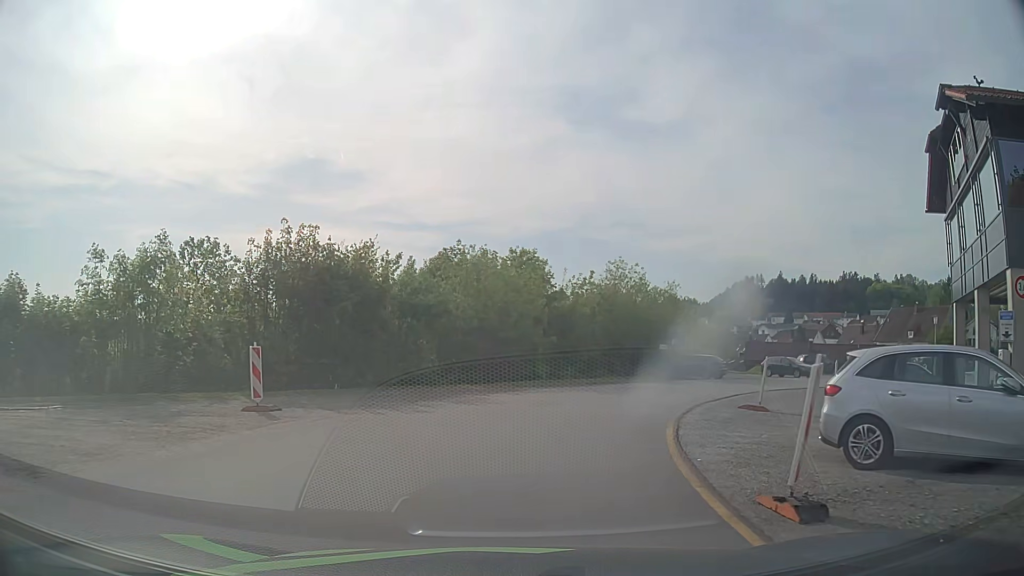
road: unclassified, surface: asphalt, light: Day
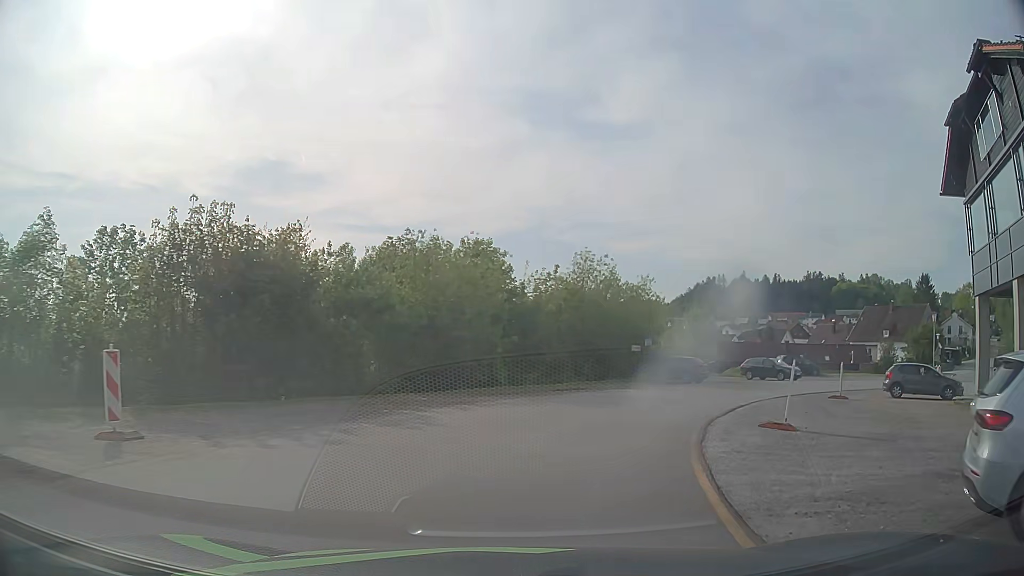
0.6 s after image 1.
(+0.1, +4.1) m; +4°
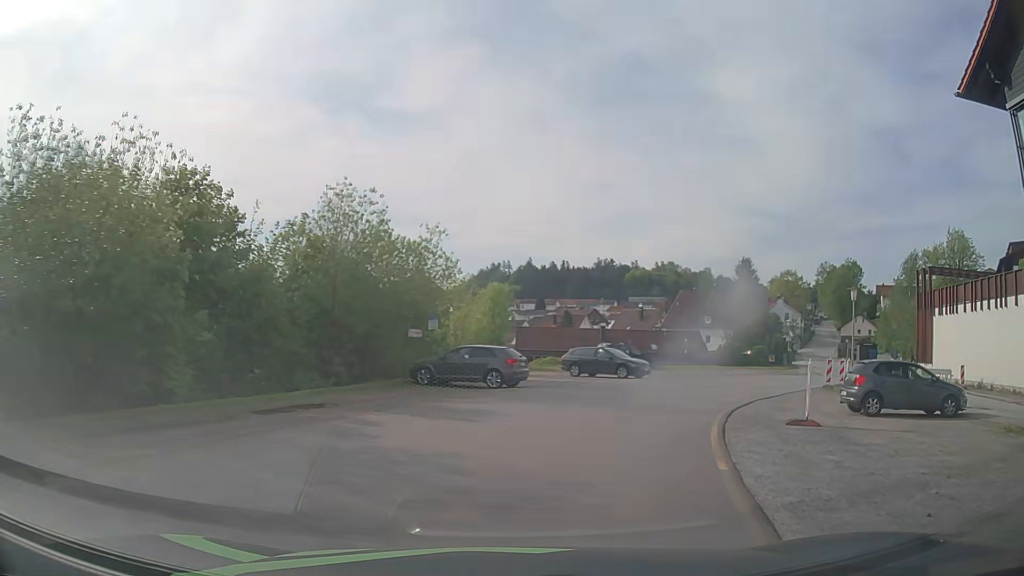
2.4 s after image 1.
(+1.8, +12.6) m; +18°
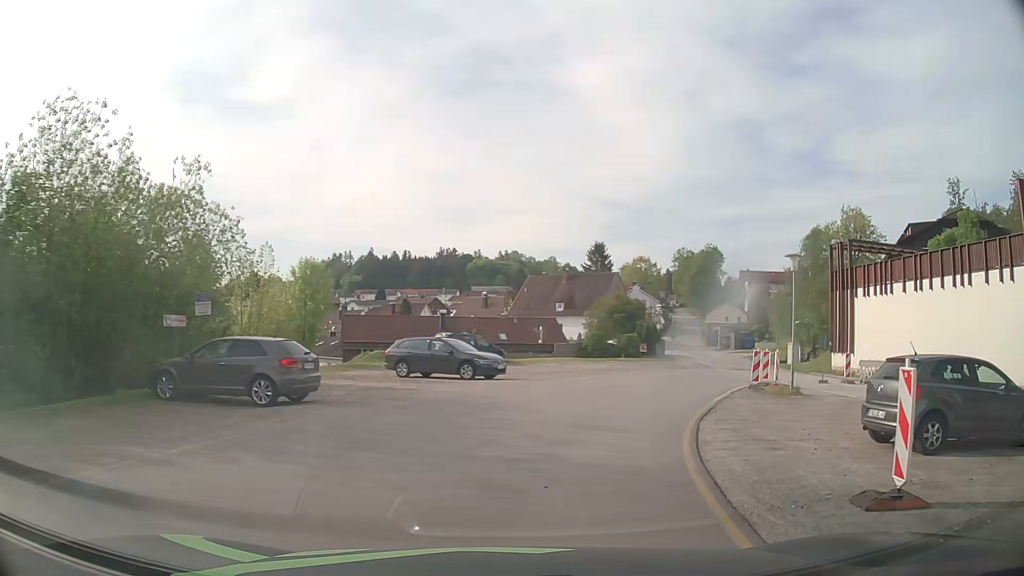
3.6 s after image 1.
(+1.0, +8.5) m; +12°
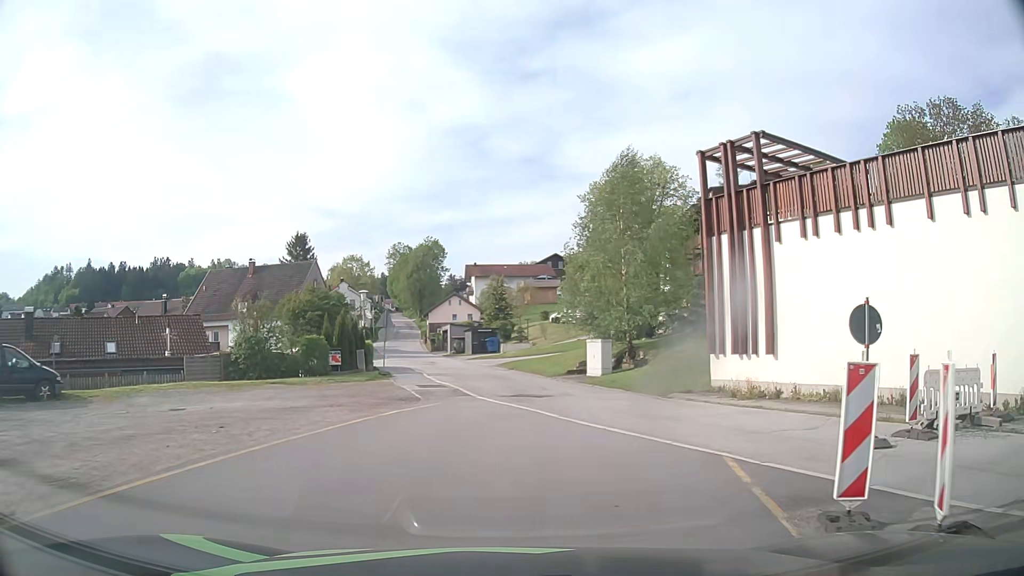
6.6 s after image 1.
(+5.1, +20.5) m; +25°
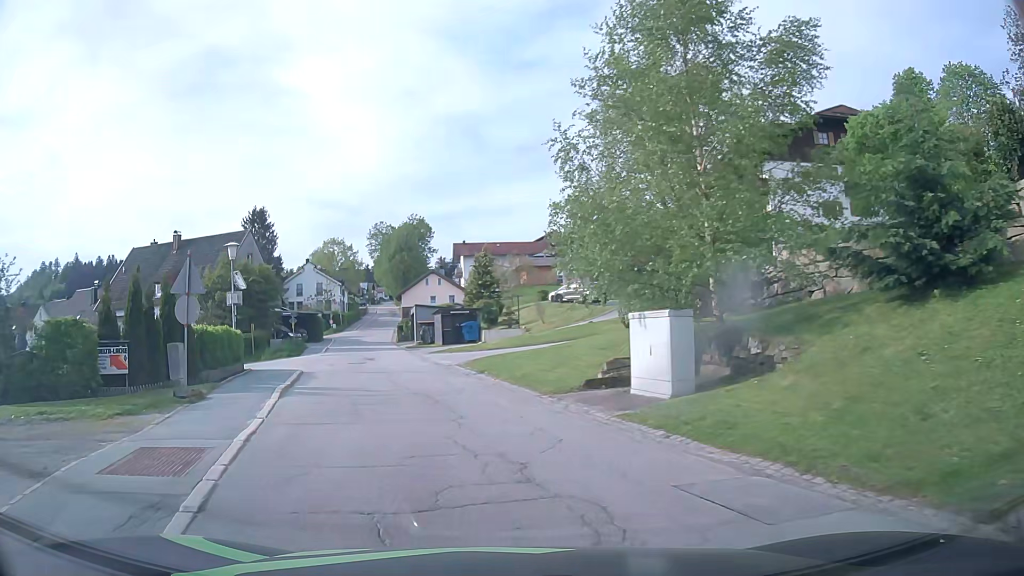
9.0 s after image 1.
(+1.4, +16.6) m; +2°
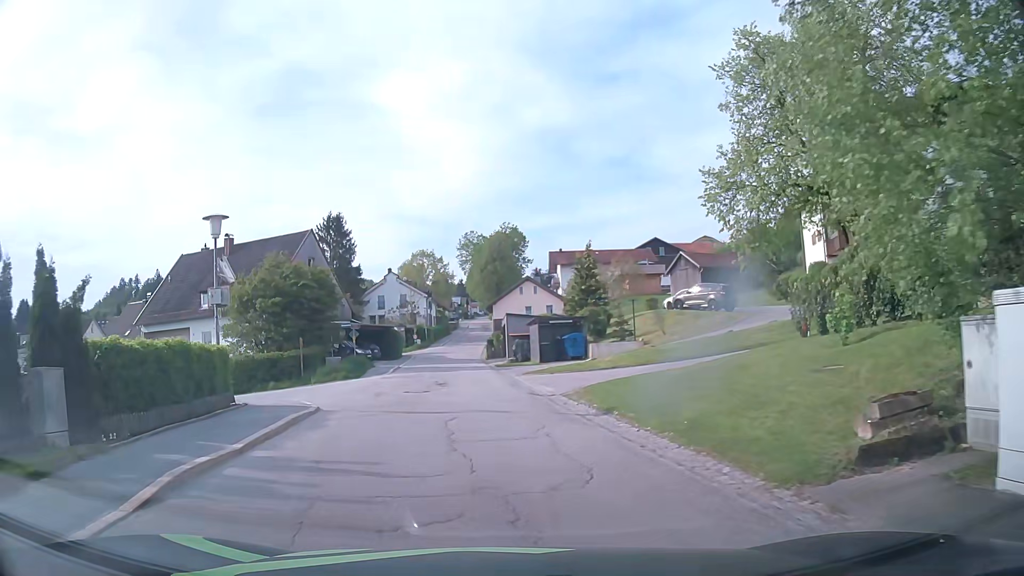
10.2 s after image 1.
(-0.7, +8.6) m; -8°
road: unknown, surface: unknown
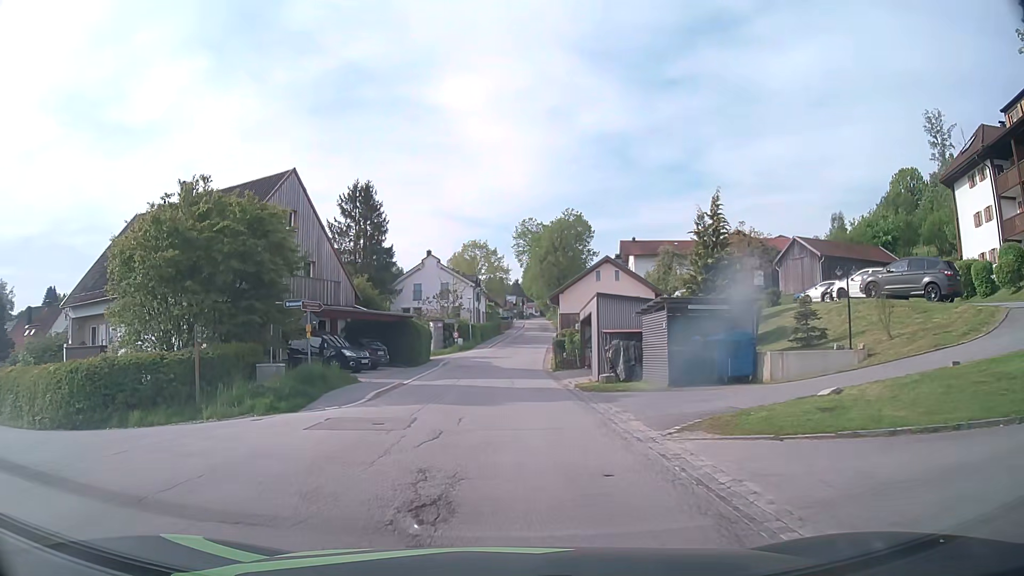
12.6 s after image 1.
(-1.2, +17.7) m; -5°
